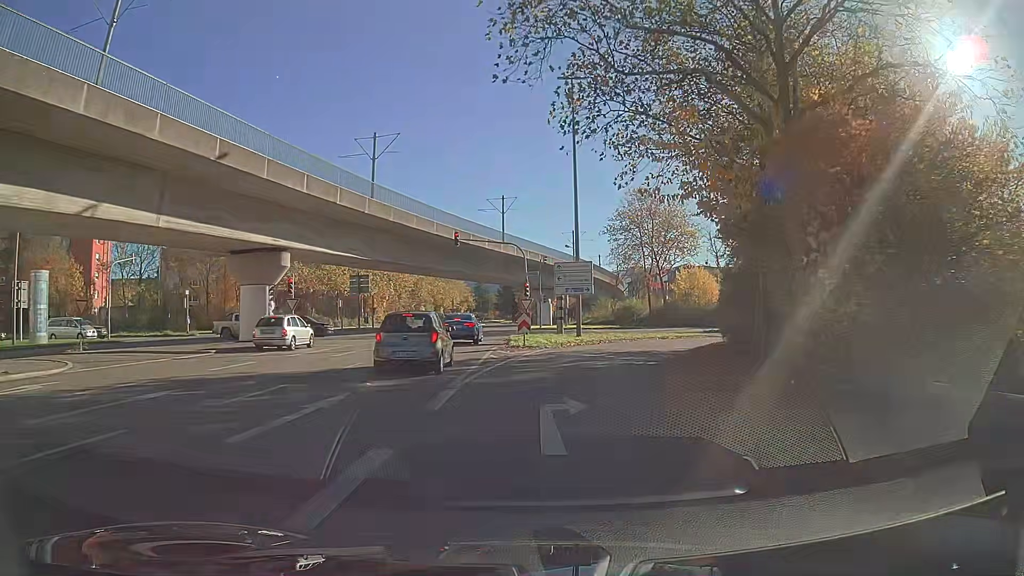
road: tertiary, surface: asphalt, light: Day
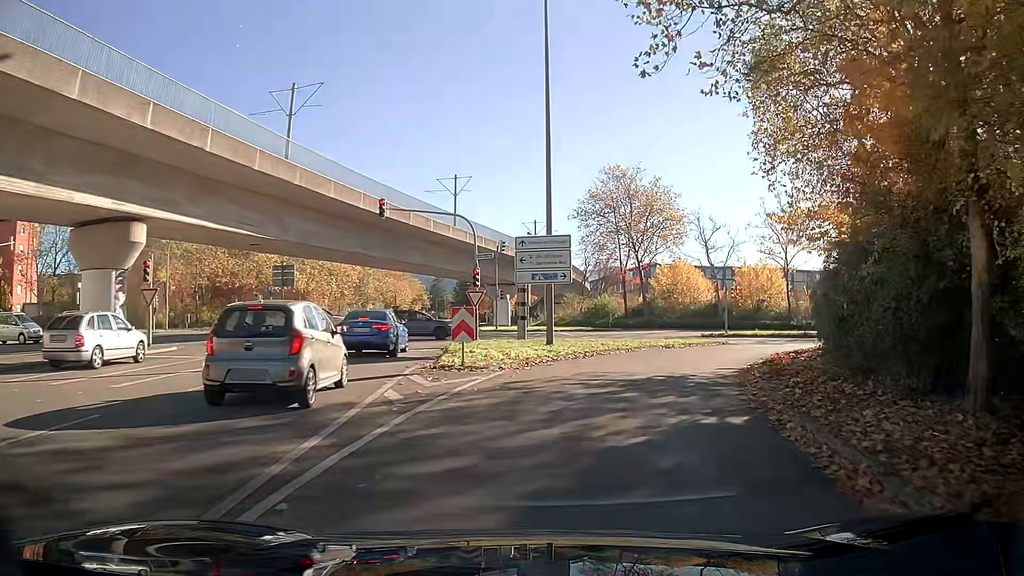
(+0.4, +10.9) m; +5°
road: secondary_link
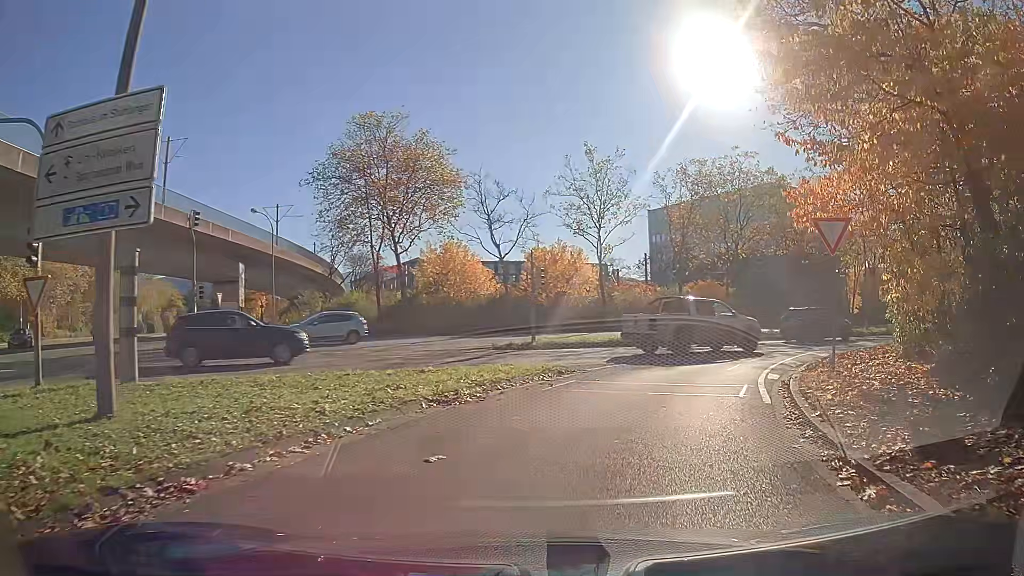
(+2.5, +16.0) m; +18°
(+1, +10) (+5, +19) (+12, +26) (+21, +31) (+29, +36) (+38, +41) (+47, +46) (+56, +51) (+64, +56) (+73, +61) m
